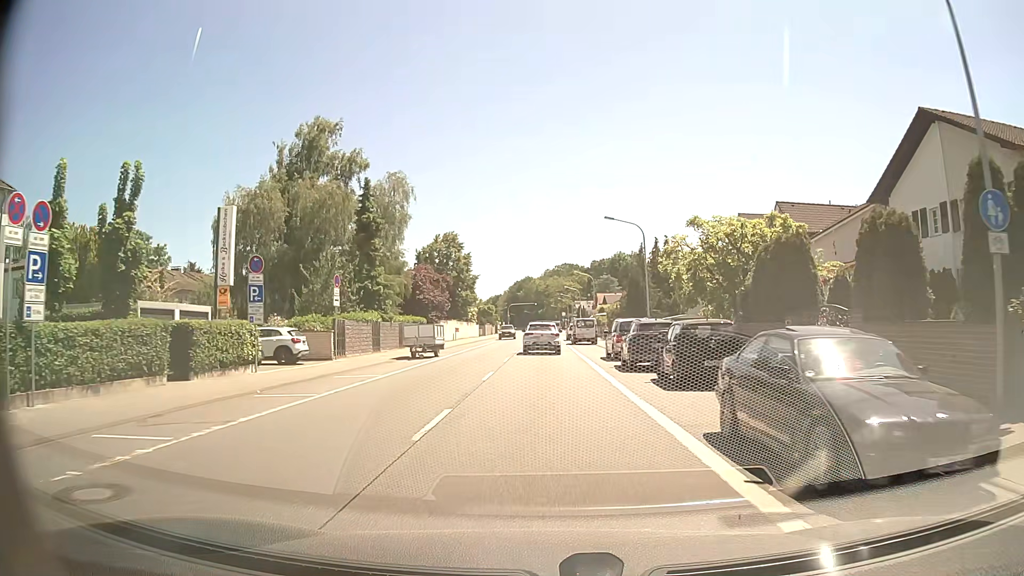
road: primary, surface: asphalt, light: Day
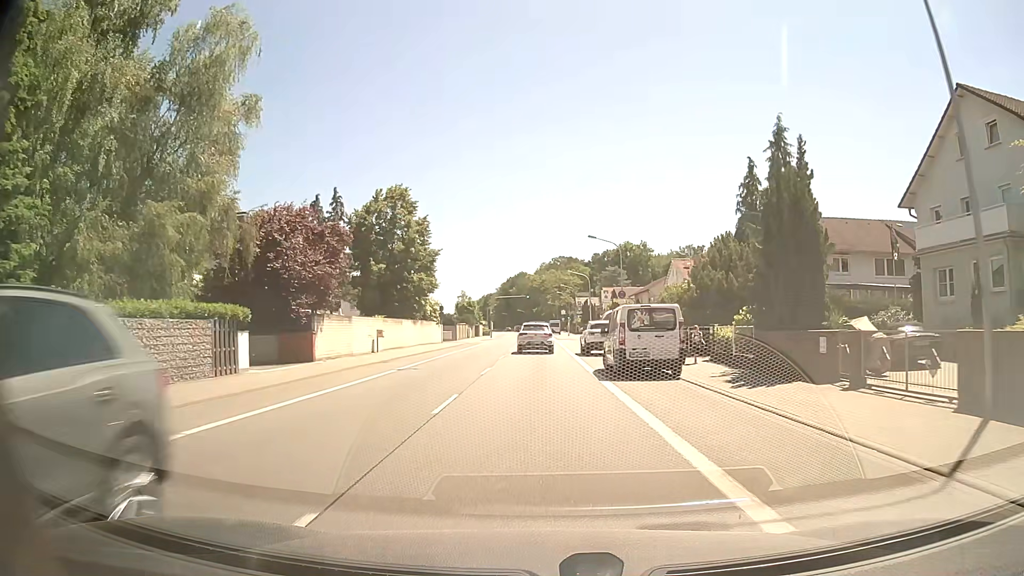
(+0.2, +32.3) m; +1°
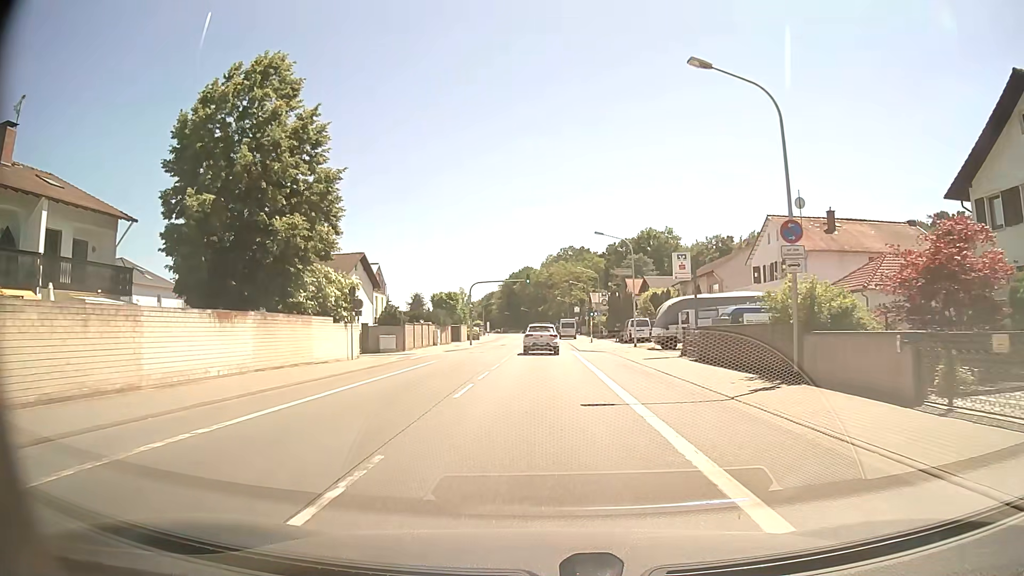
(-0.1, +33.0) m; 0°
(0, +10) (0, +20) (0, +30) (0, +40) (0, +50) (0, +60) (-1, +70) (-1, +80) (-1, +90) (-1, +100) m
